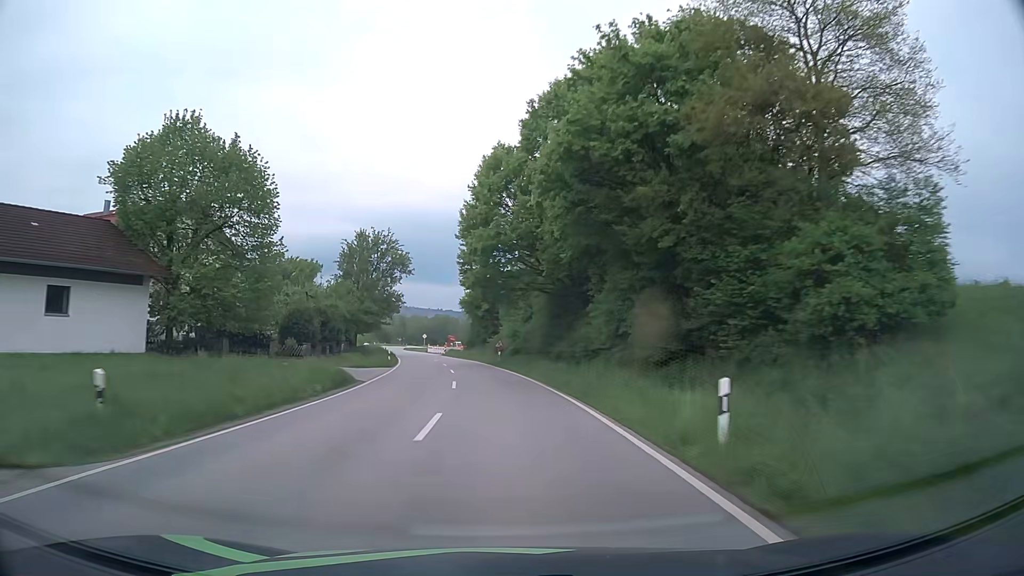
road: secondary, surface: asphalt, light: Day
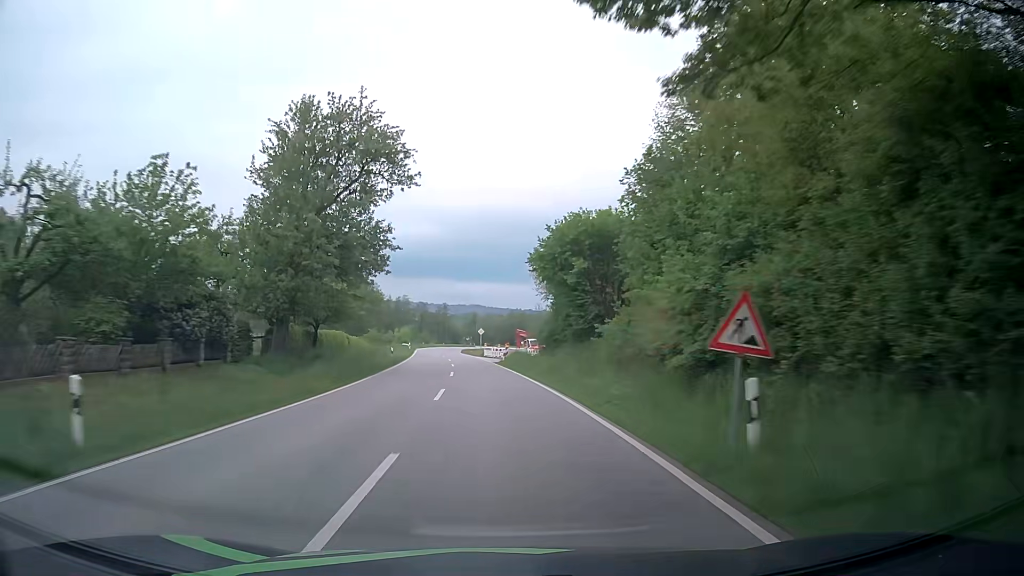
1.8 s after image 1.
(-2.2, +41.6) m; -7°
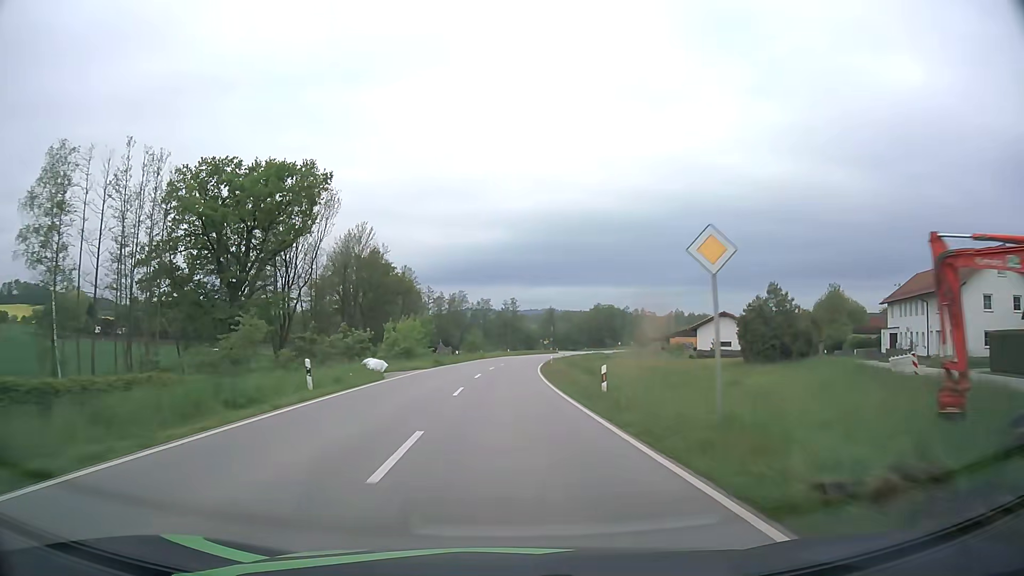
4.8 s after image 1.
(-4.3, +69.7) m; -6°
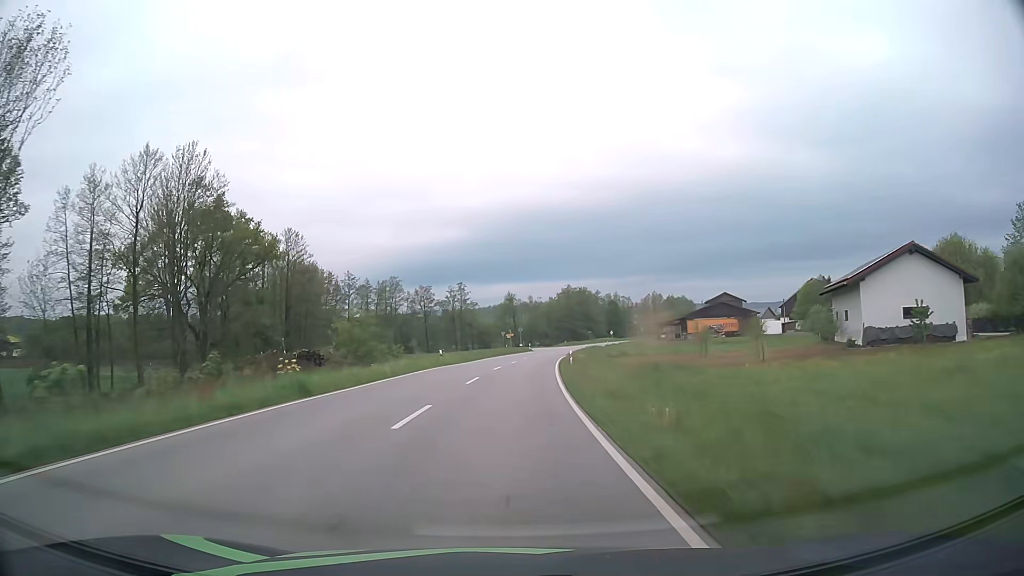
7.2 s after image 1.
(+1.4, +56.2) m; +4°
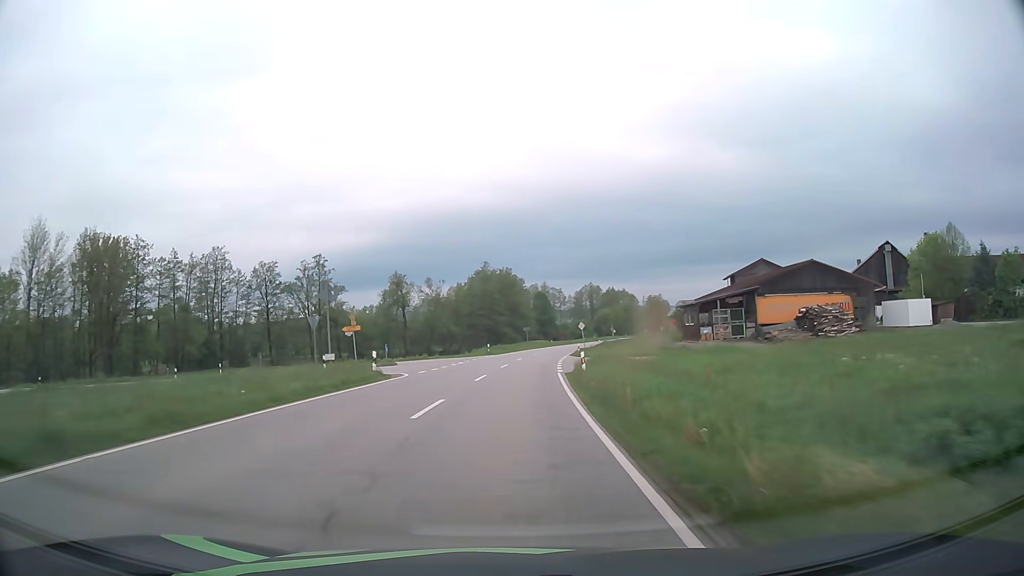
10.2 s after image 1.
(+4.8, +70.4) m; +8°
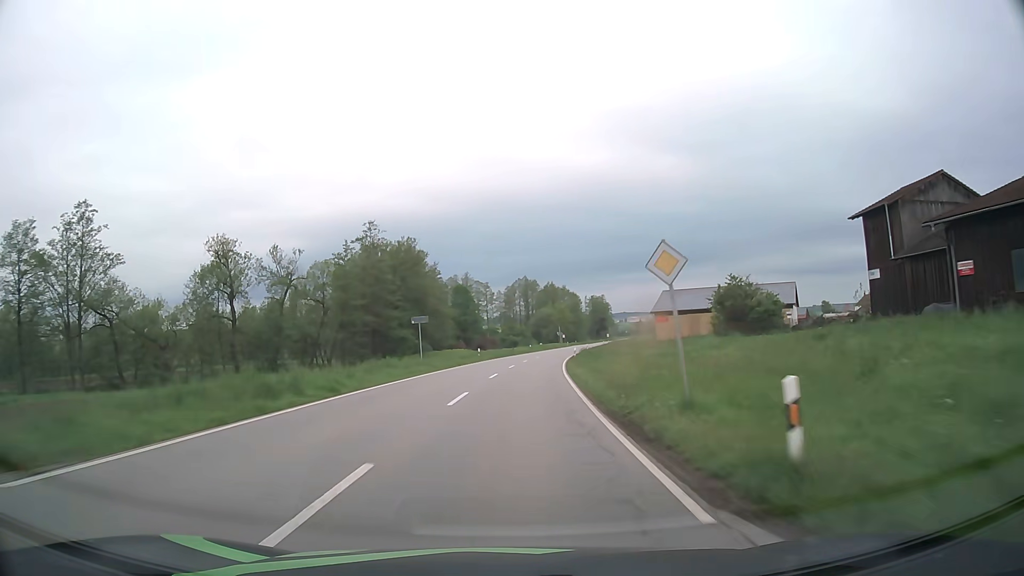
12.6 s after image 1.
(+3.2, +56.4) m; +6°
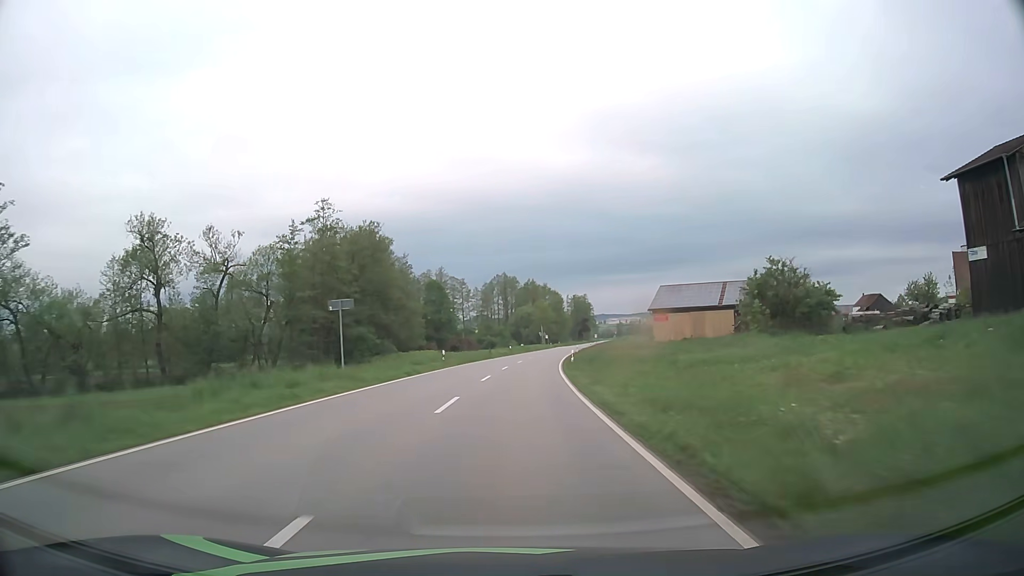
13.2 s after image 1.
(+0.2, +14.1) m; +2°
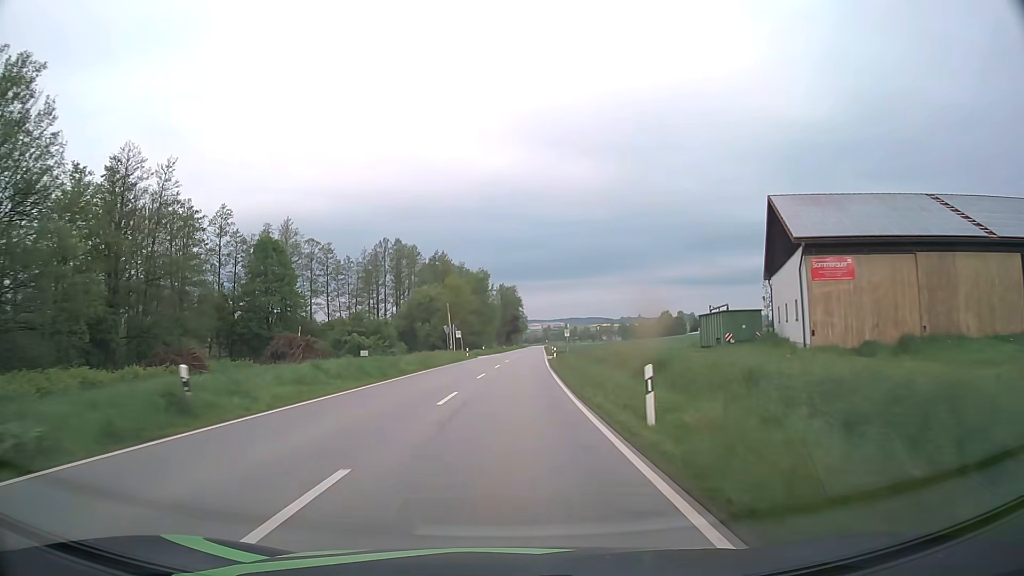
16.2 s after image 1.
(+5.0, +69.8) m; +7°
(0, +10) (0, +20) (+1, +30) (+1, +40) (+1, +50) (+2, +60) (+2, +70) (+3, +80) (+3, +90) (+4, +100) m
